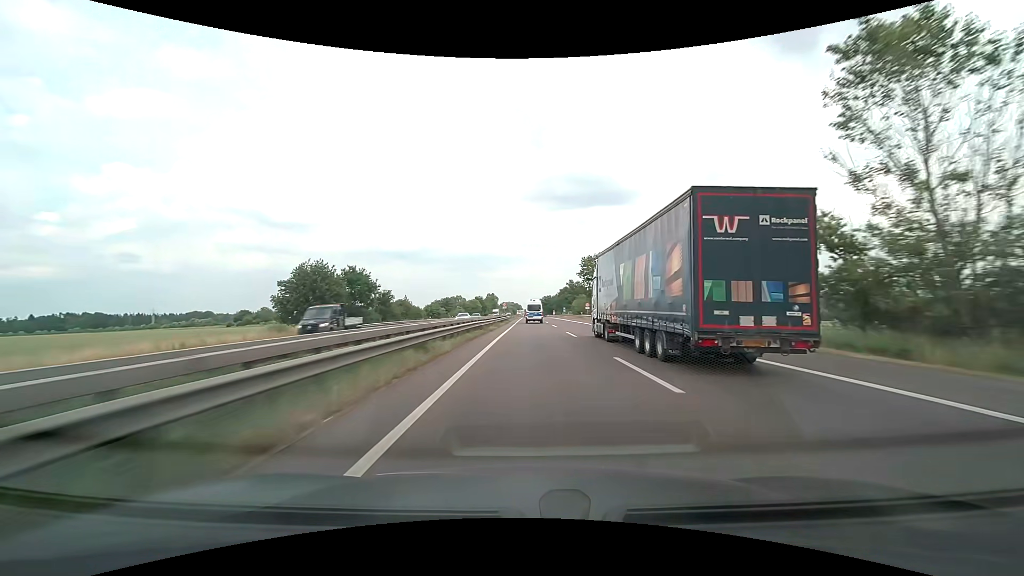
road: motorway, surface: asphalt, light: Day
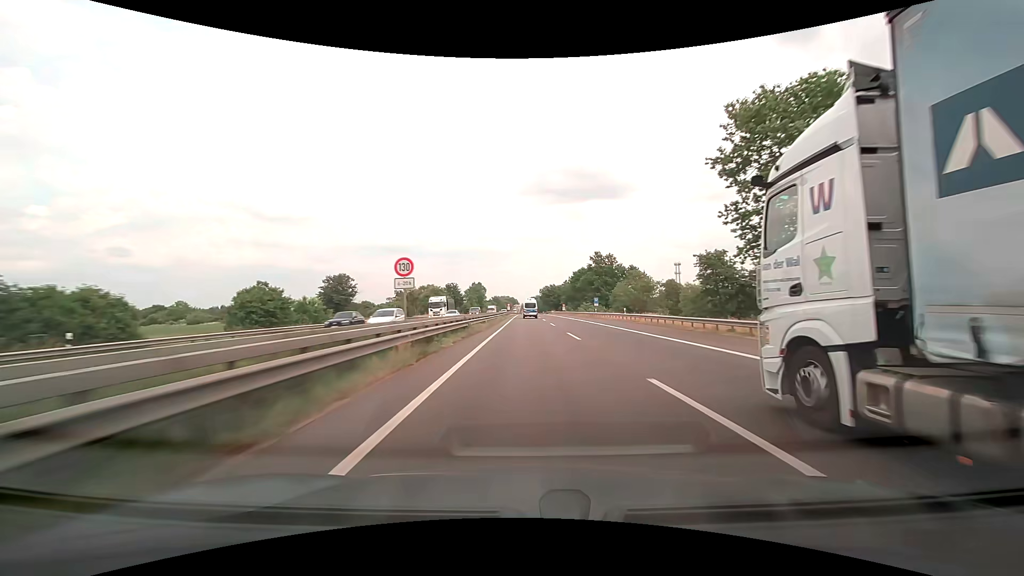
(+0.2, +76.5) m; 0°
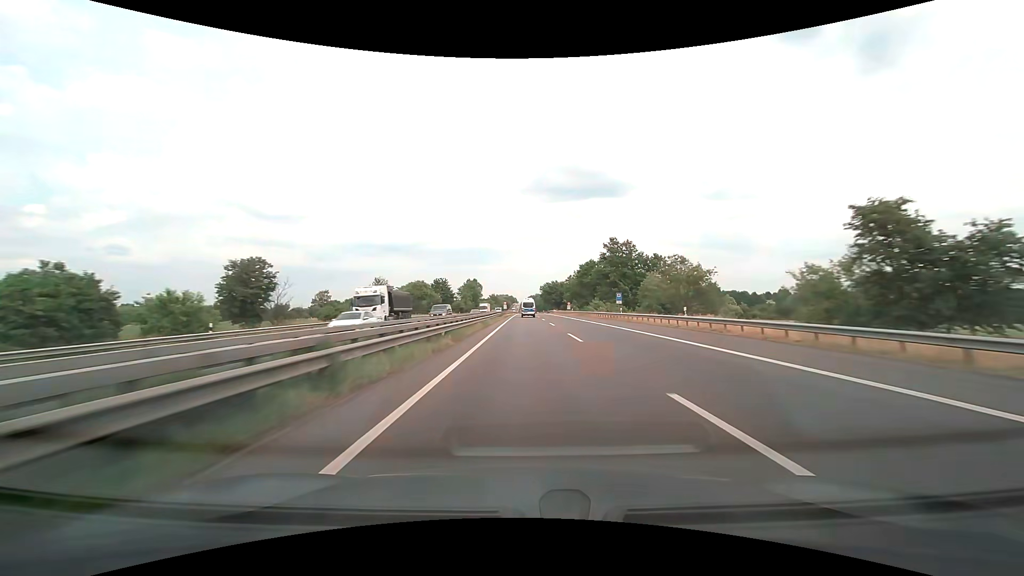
(0.0, +19.5) m; 0°
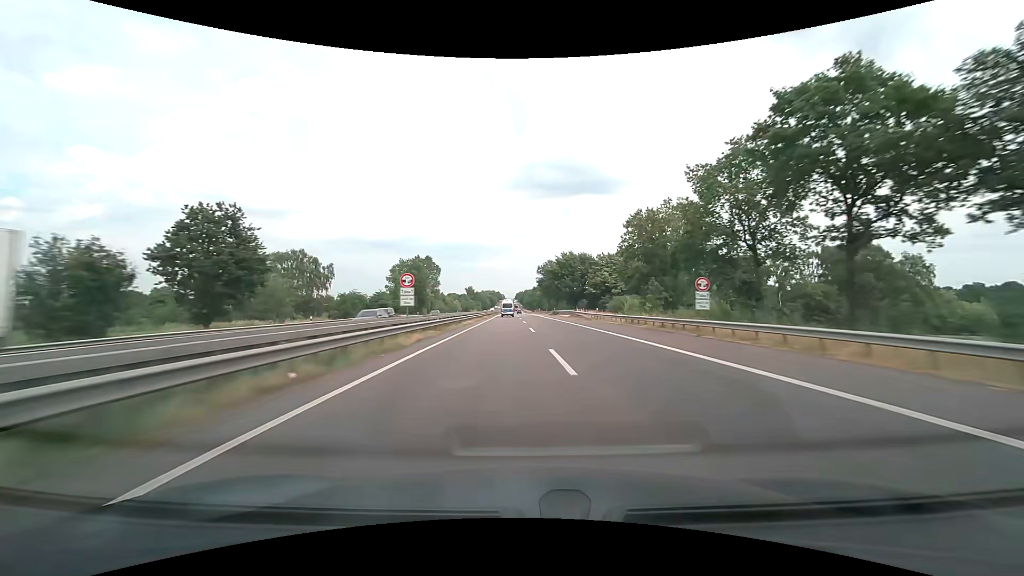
(+0.5, +99.2) m; +1°
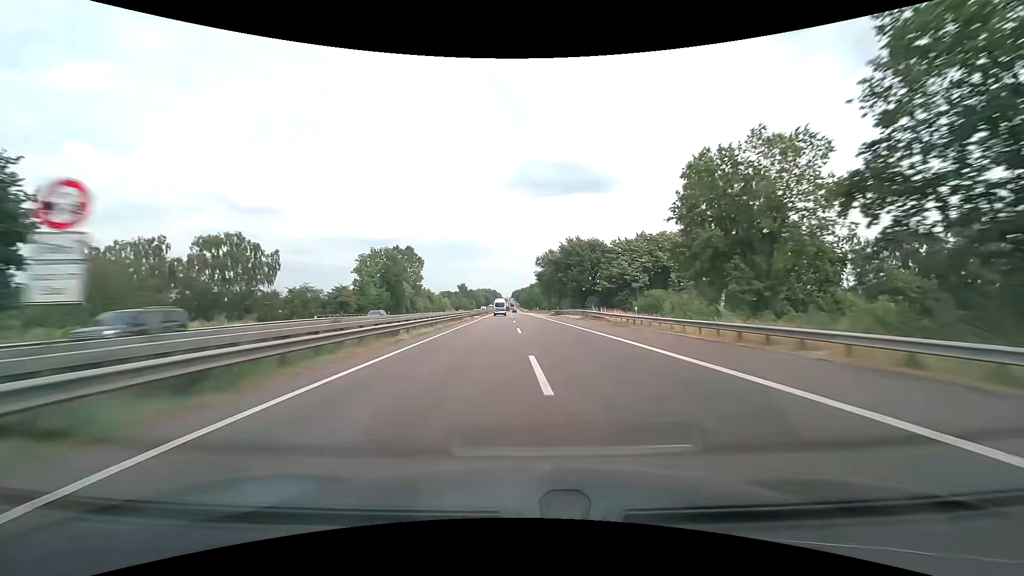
(+0.1, +20.2) m; 0°
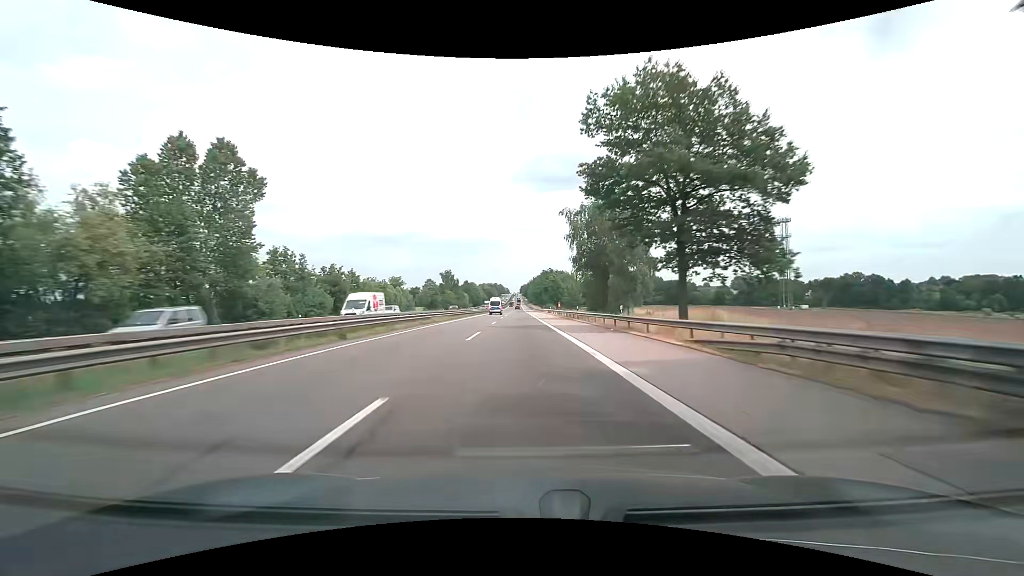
(-0.3, +81.5) m; -1°
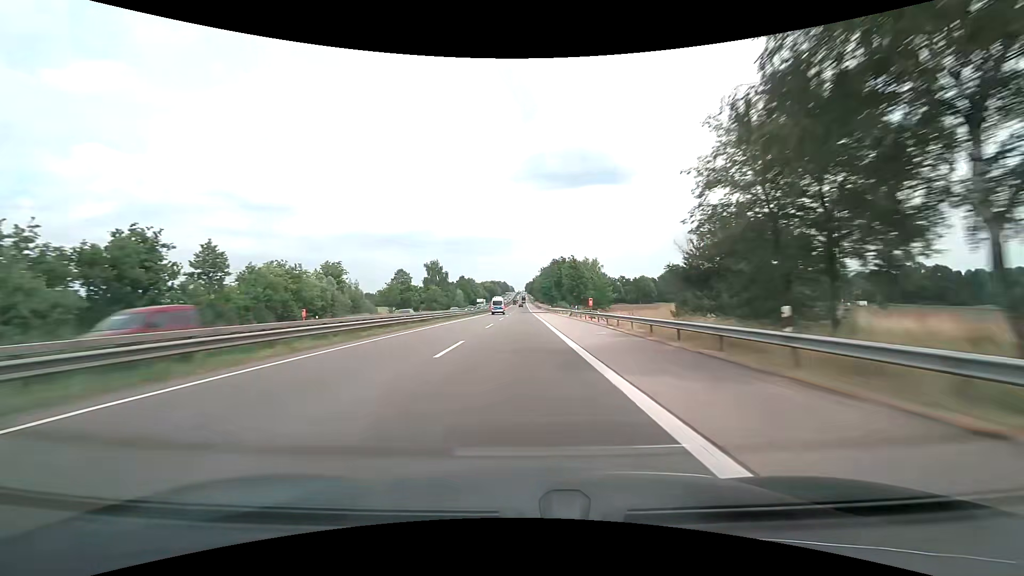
(-0.1, +41.0) m; 0°
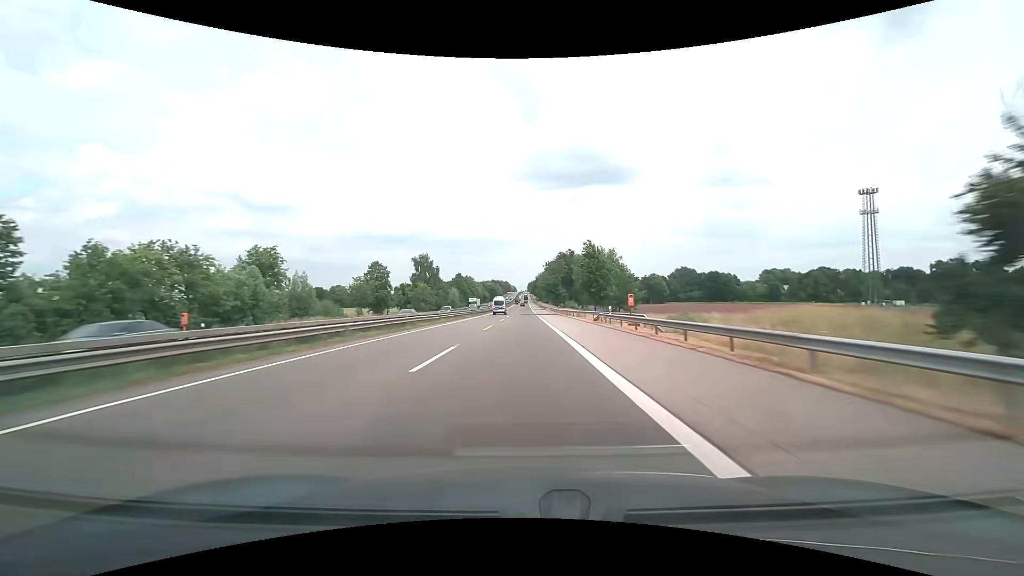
(0.0, +20.5) m; 0°
(0, +10) (0, +20) (0, +30) (0, +40) (0, +50) (0, +60) (0, +70) (0, +80) (0, +90) (0, +100) m
